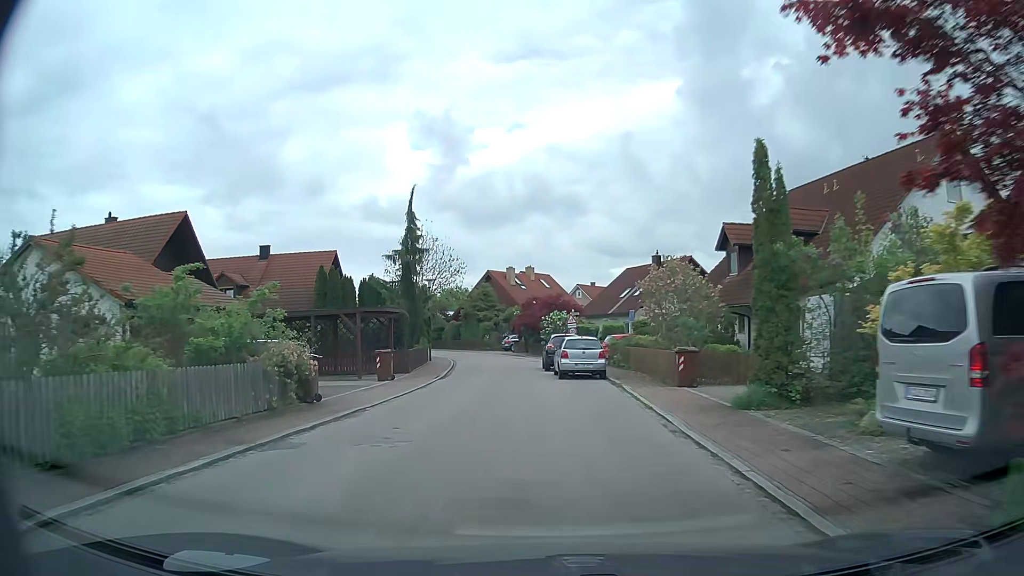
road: residential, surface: asphalt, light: Day
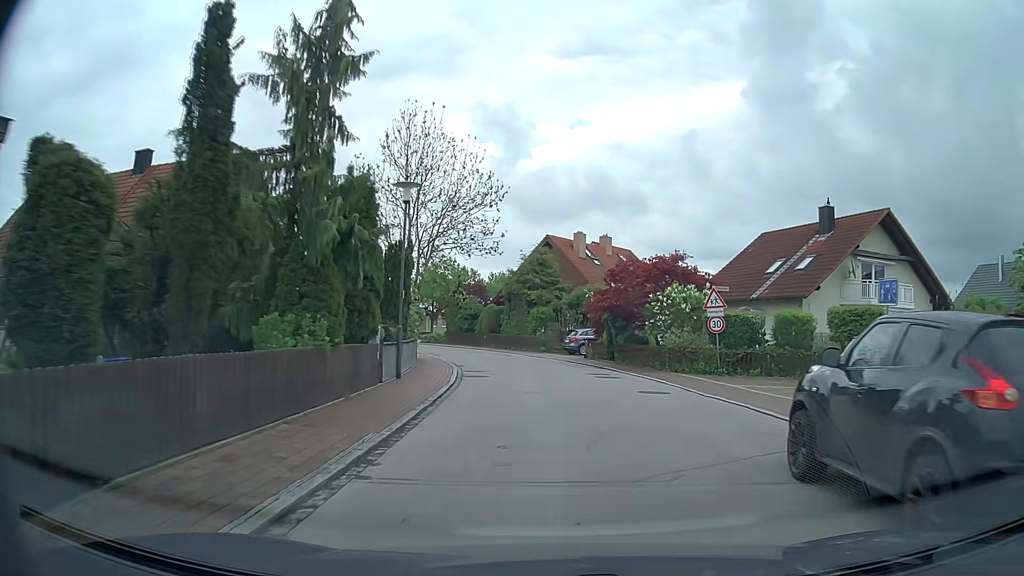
(-2.1, +24.9) m; -5°
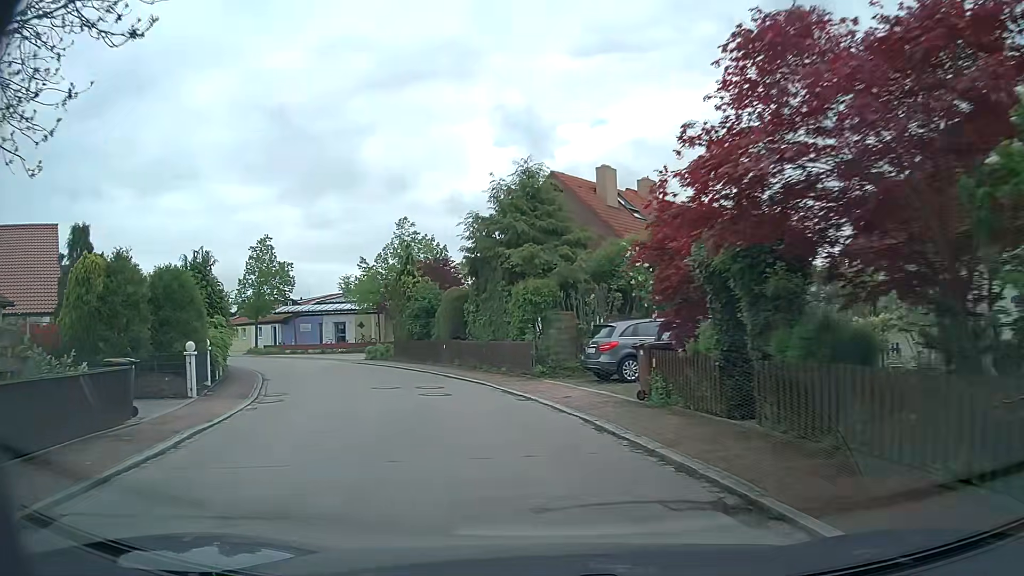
(+1.1, +22.4) m; -2°
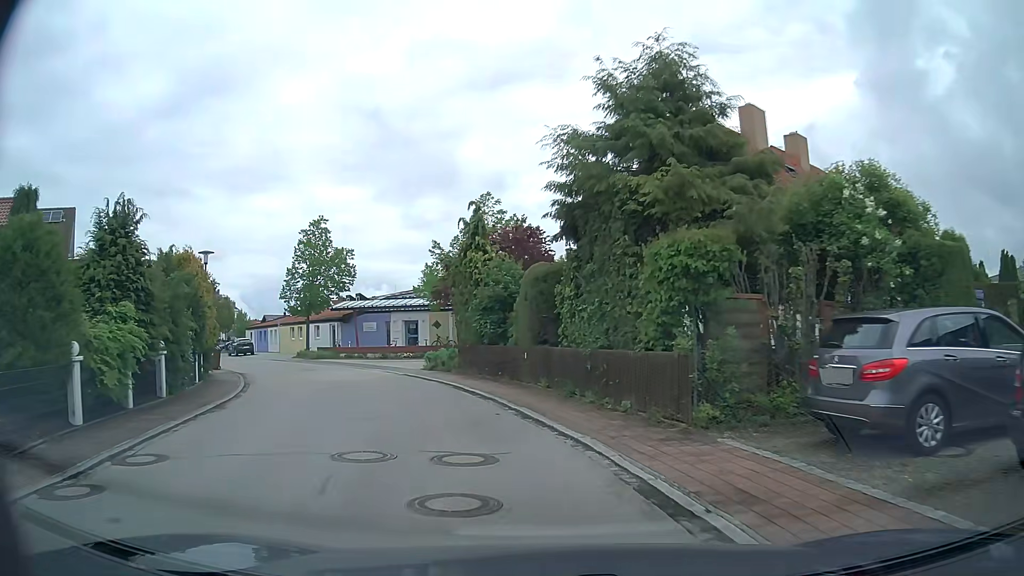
(-0.8, +9.8) m; -8°
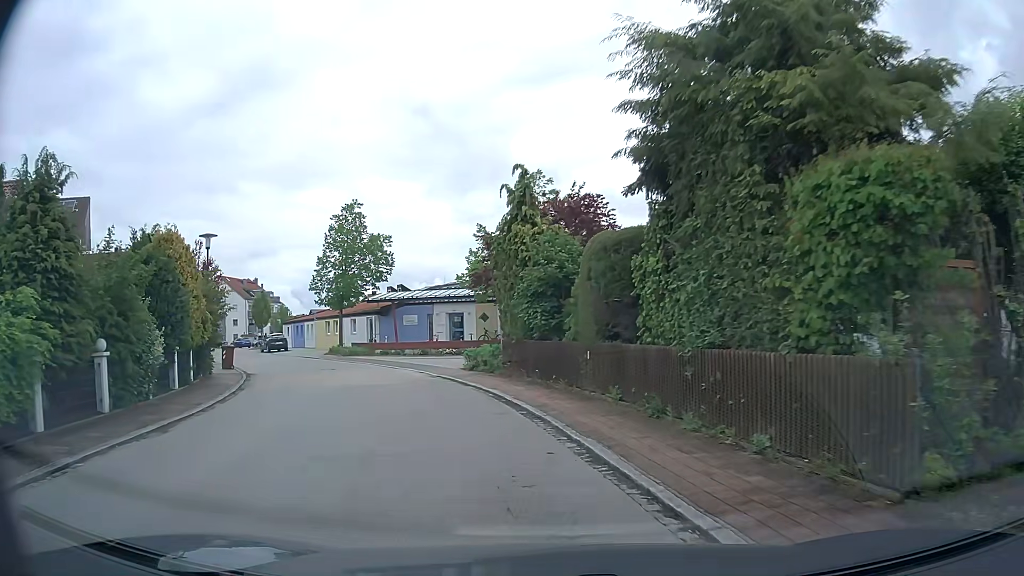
(-0.2, +4.3) m; -5°
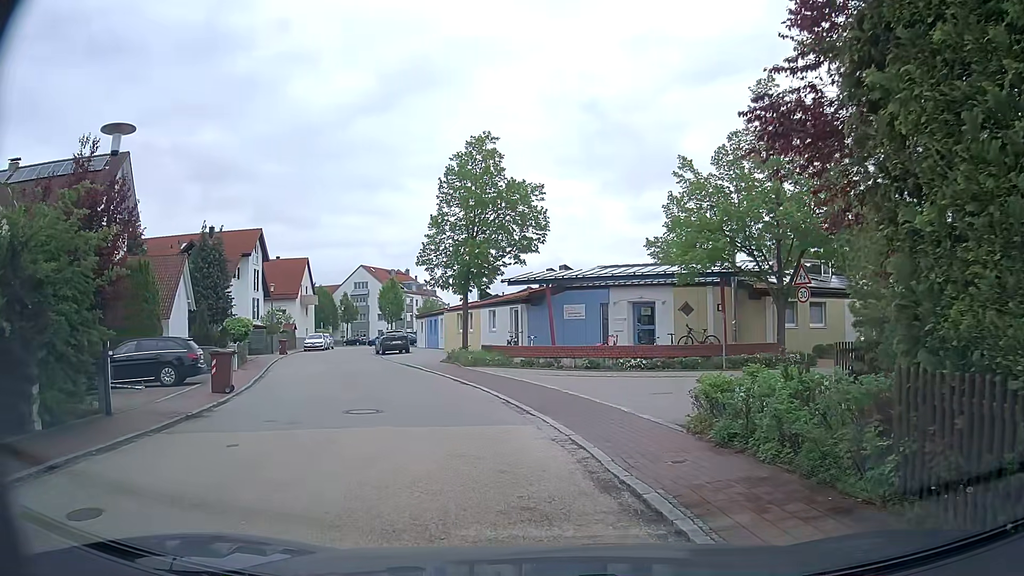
(-2.0, +14.2) m; -13°
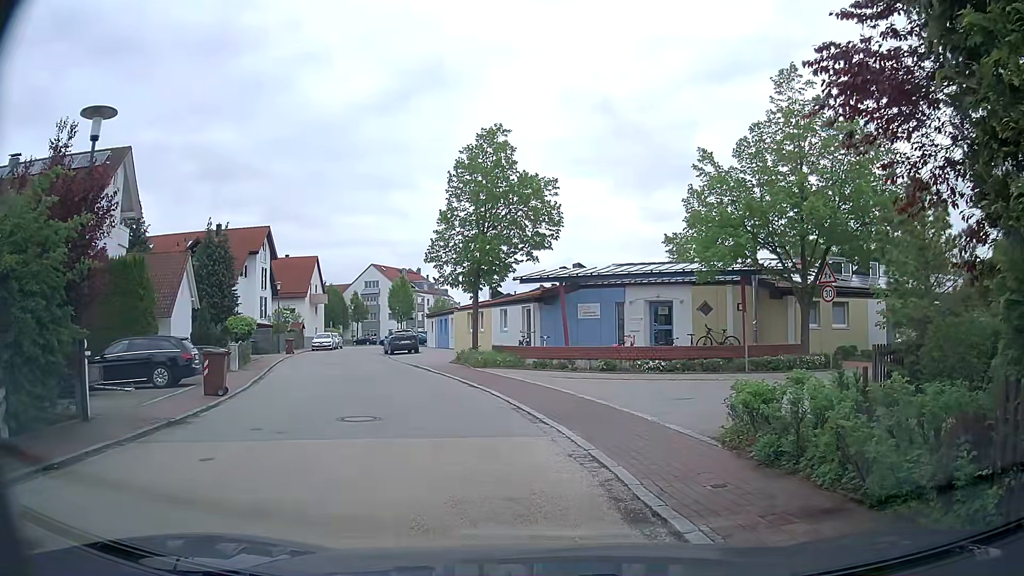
(0.0, +1.0) m; -3°
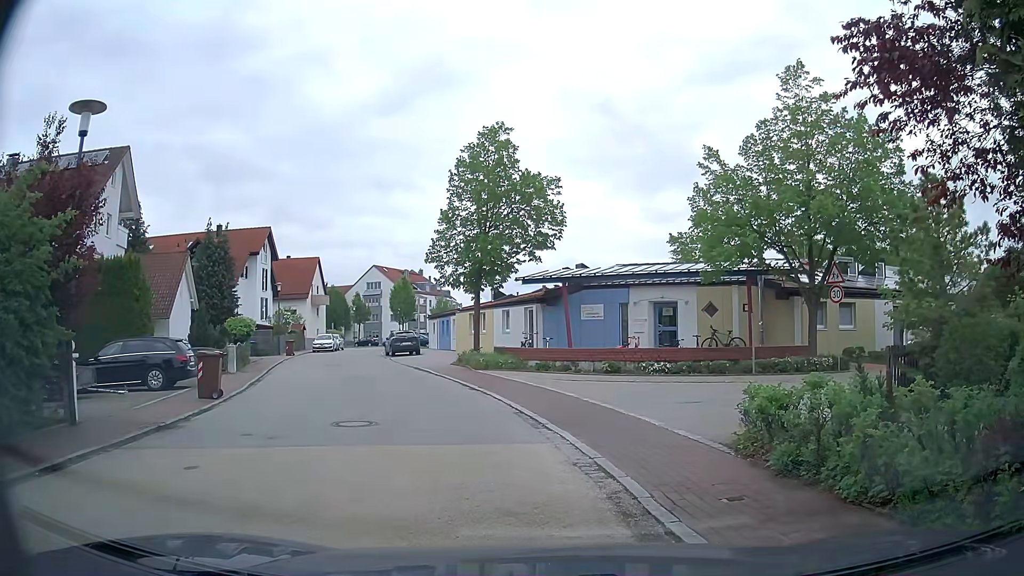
(0.0, +0.4) m; 0°
